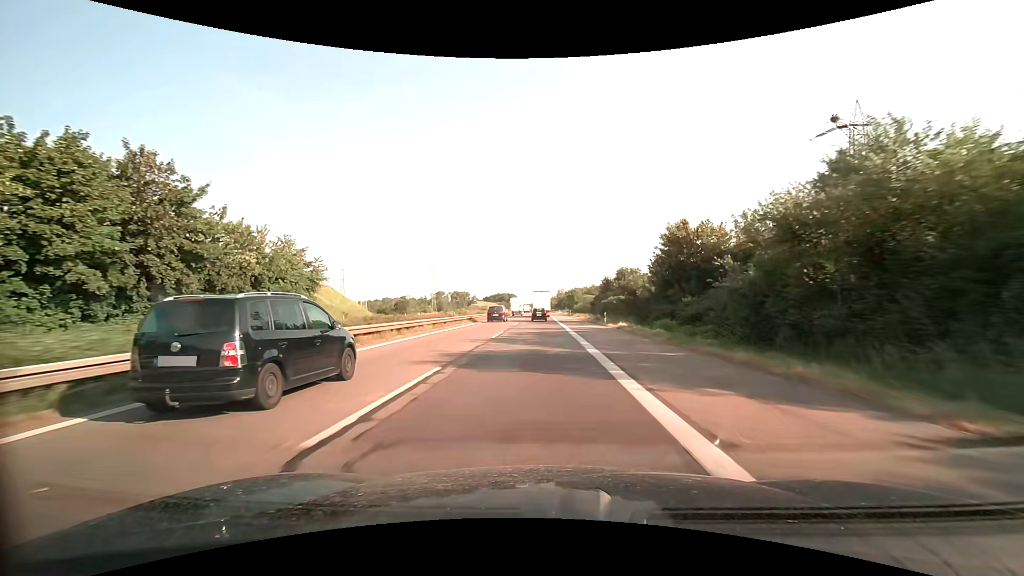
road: motorway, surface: asphalt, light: Day
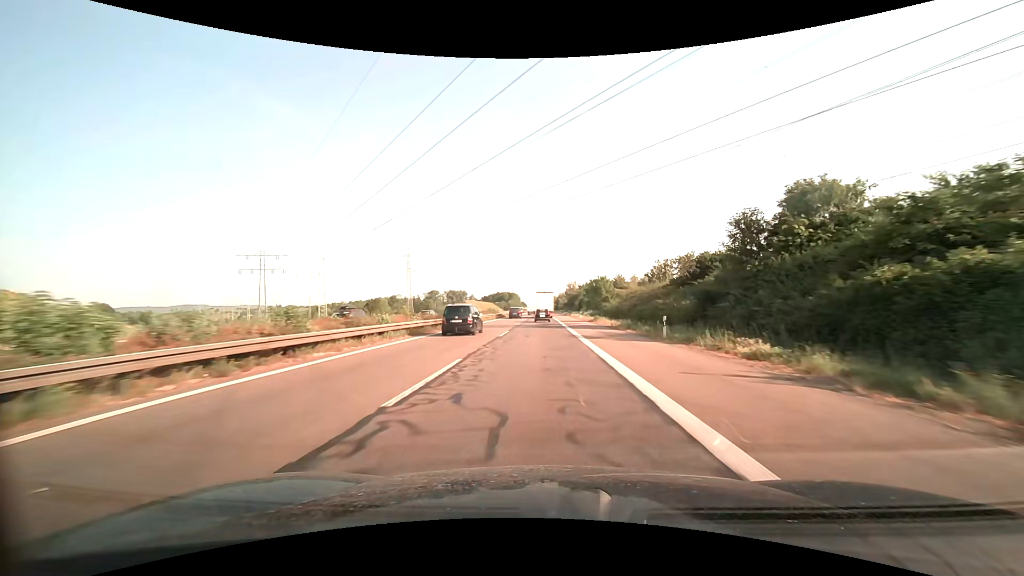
(-0.6, +69.6) m; -1°
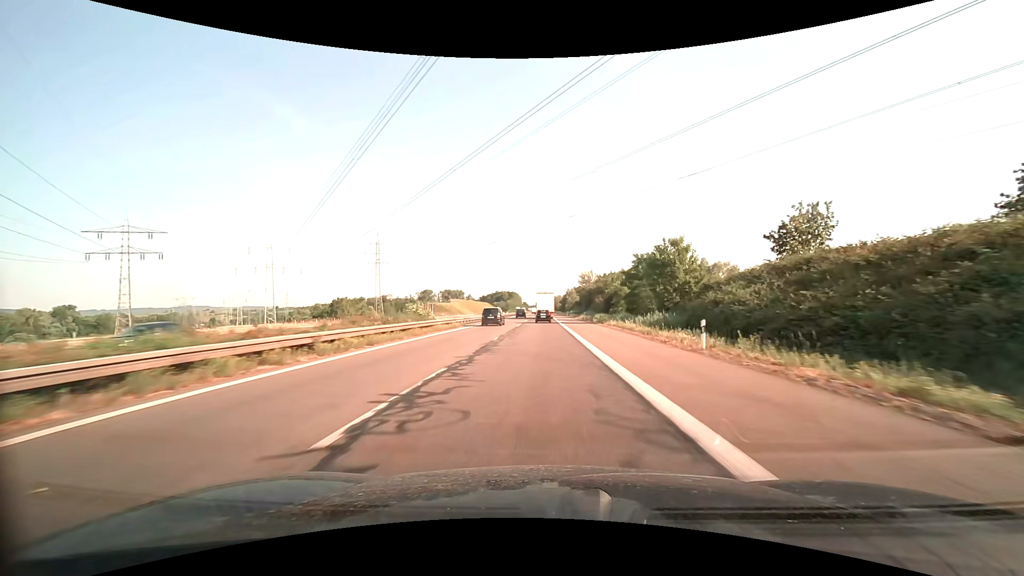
(-0.1, +55.3) m; 0°
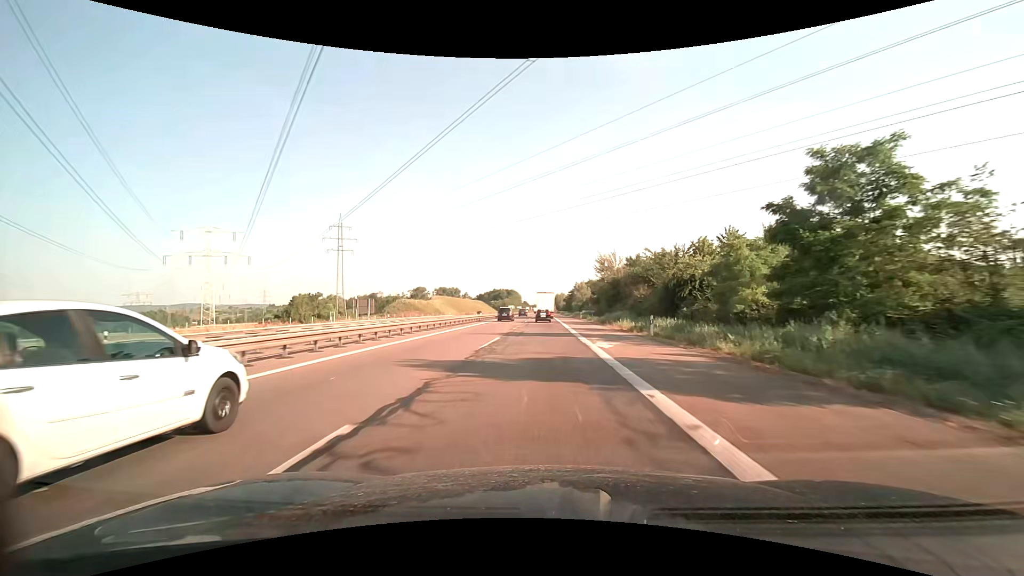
(-0.1, +41.3) m; 0°
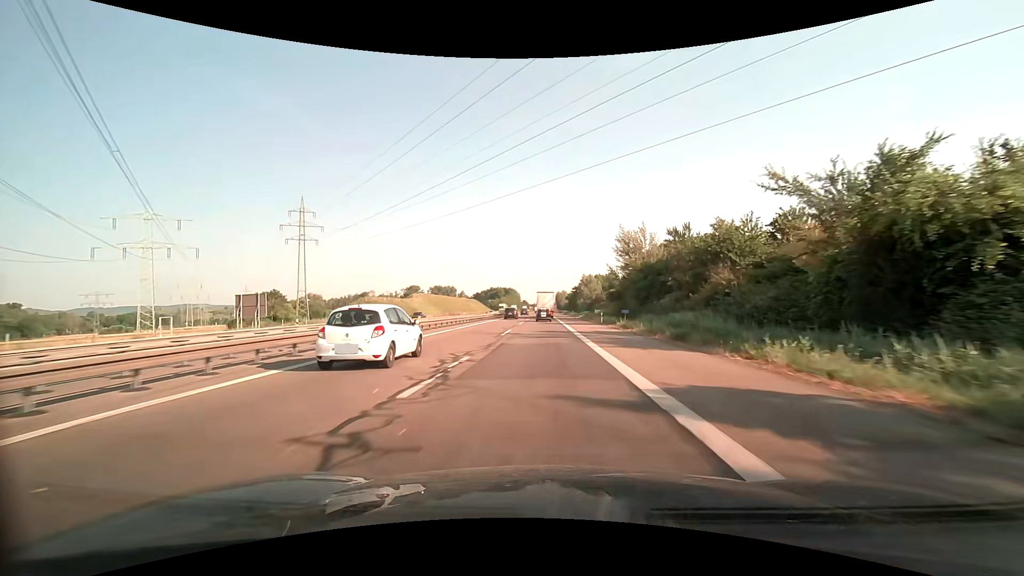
(0.0, +27.5) m; 0°
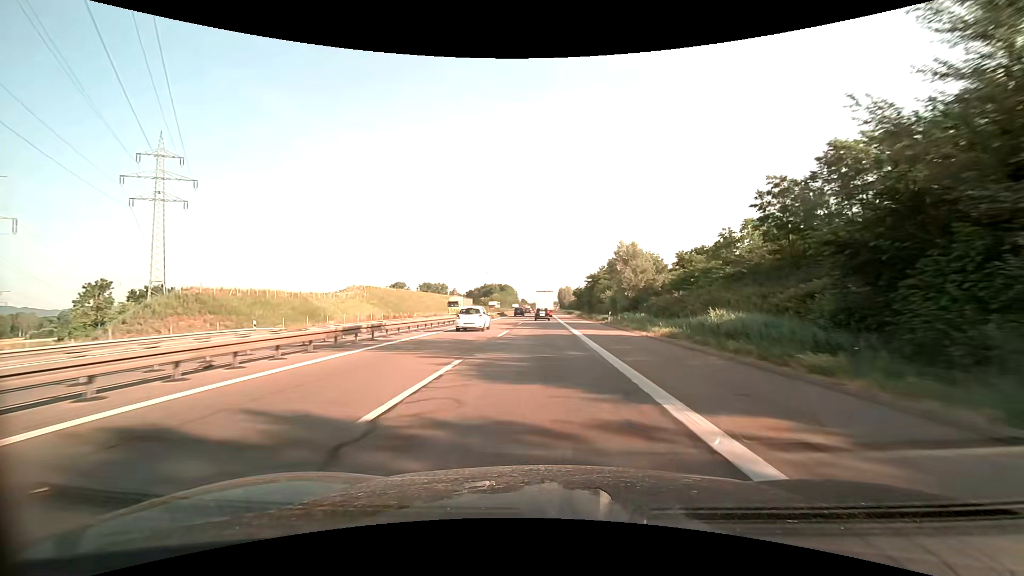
(-0.1, +55.2) m; 0°
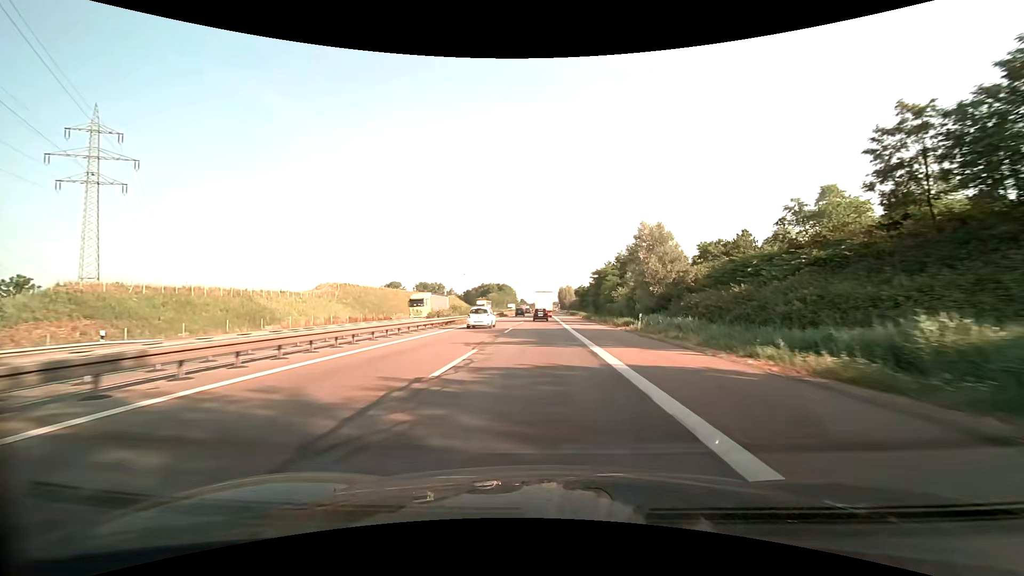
(0.0, +13.9) m; 0°
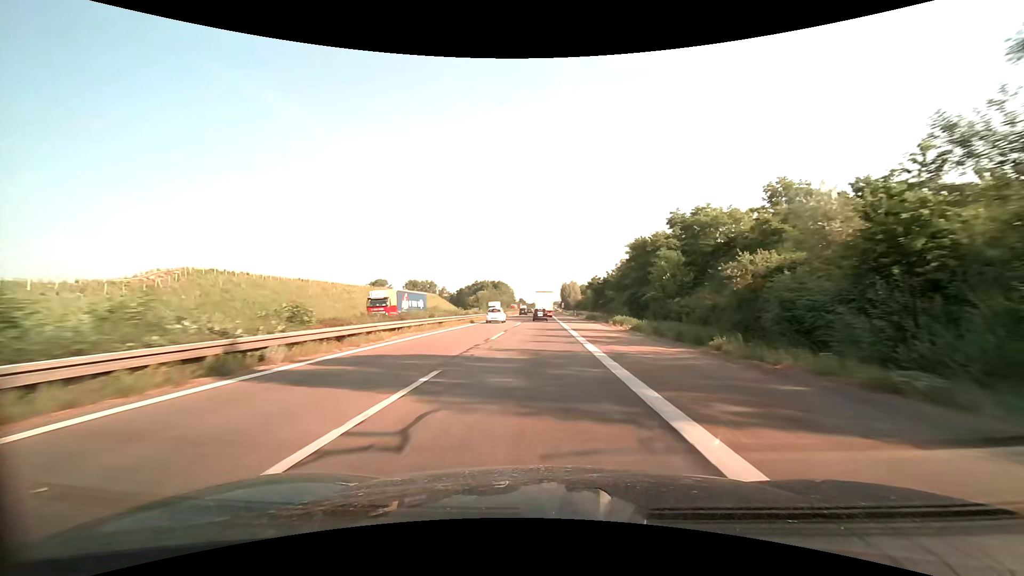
(+0.1, +41.9) m; 0°
(0, +10) (0, +20) (0, +30) (0, +40) (0, +50) (0, +60) (0, +70) (0, +80) (0, +90) (0, +100) m
